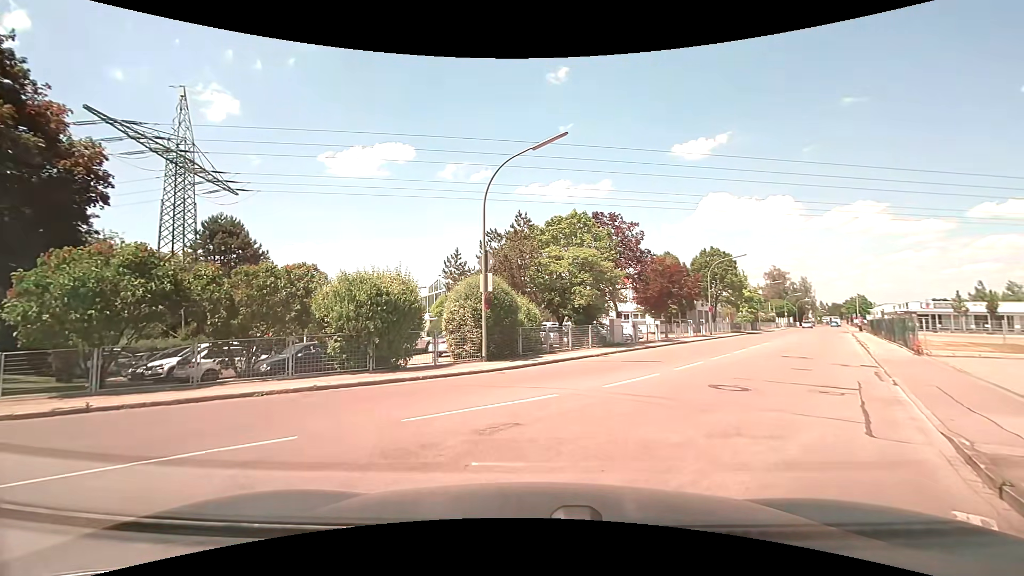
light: Day
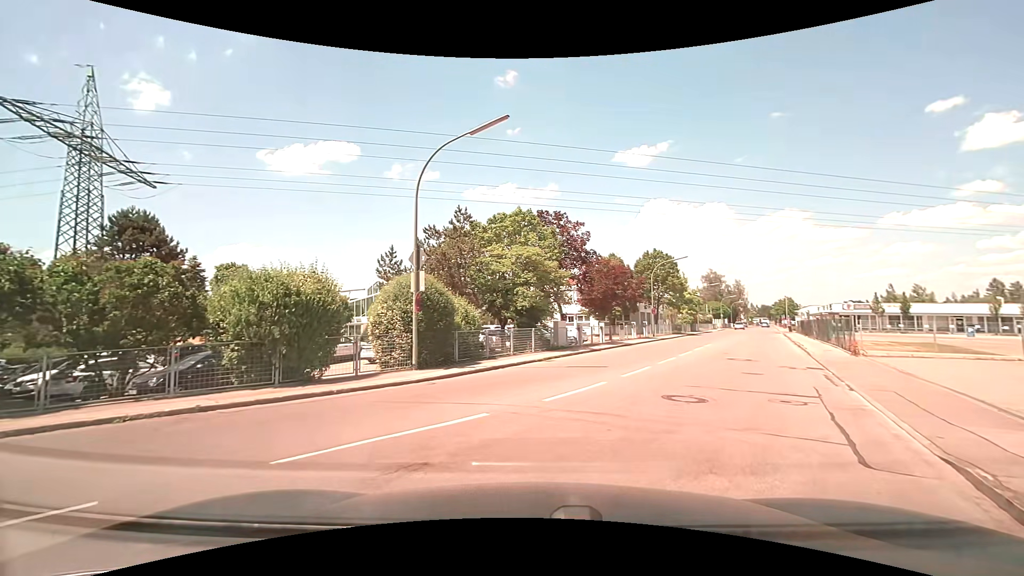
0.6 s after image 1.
(+0.1, +1.6) m; +5°
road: unclassified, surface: asphalt
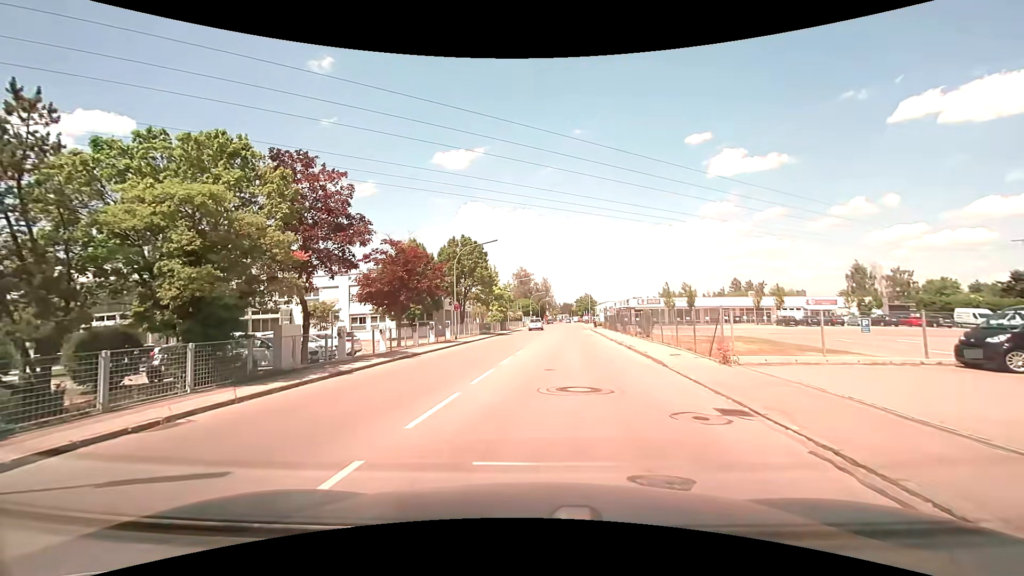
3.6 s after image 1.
(+2.8, +10.3) m; +20°
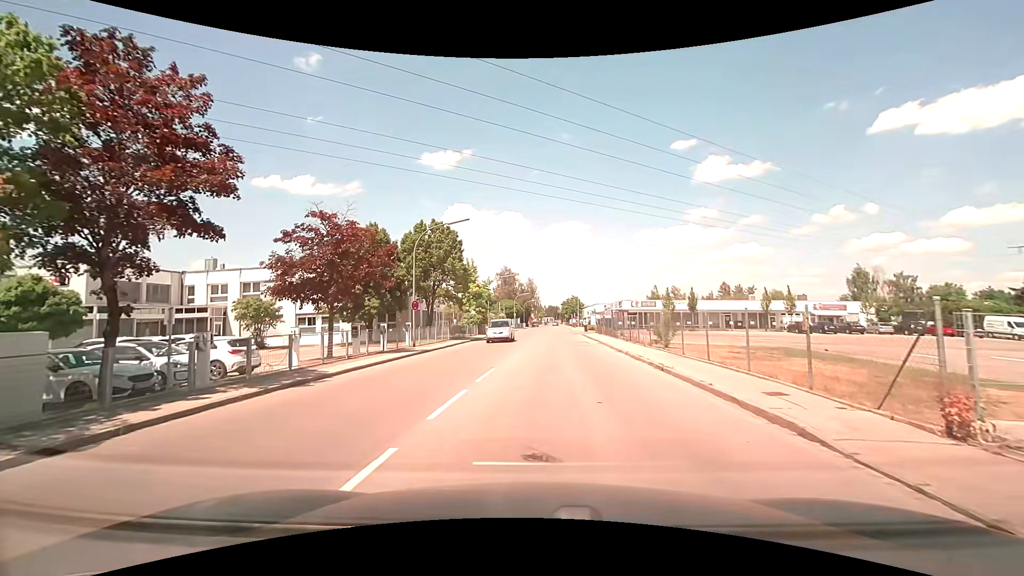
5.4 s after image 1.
(+0.4, +8.4) m; +3°
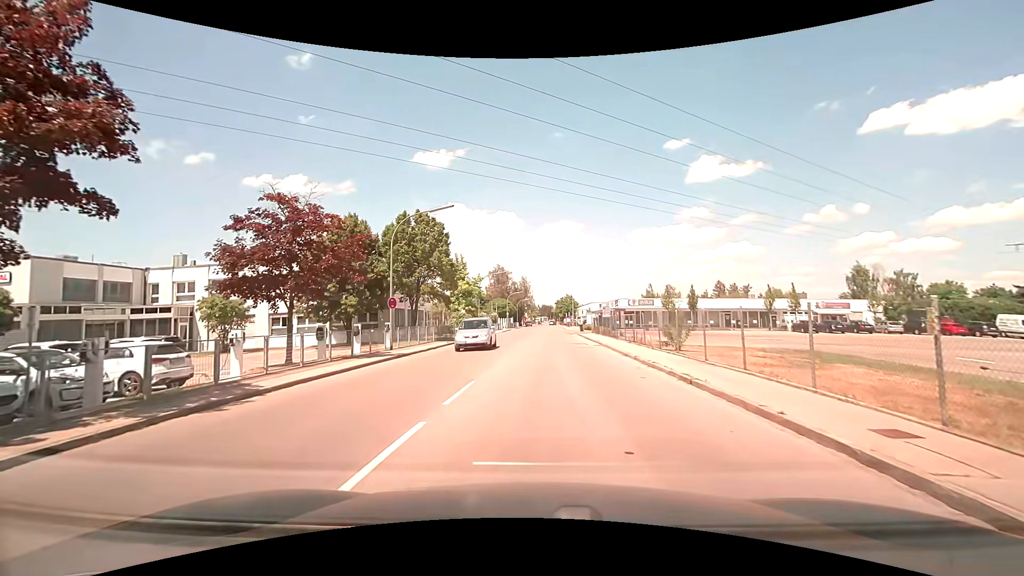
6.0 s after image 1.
(0.0, +3.2) m; +1°
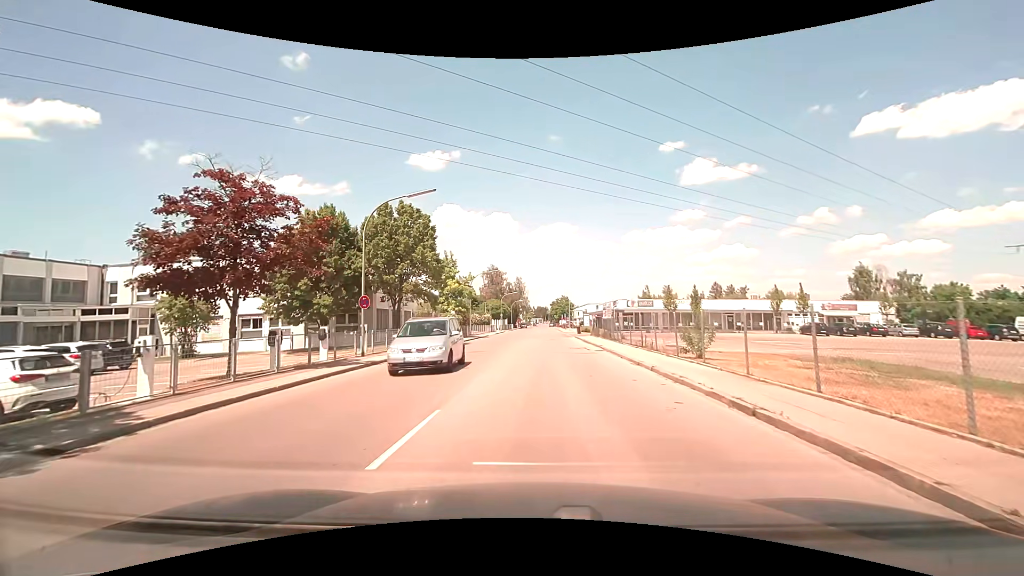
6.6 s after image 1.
(0.0, +3.4) m; +1°
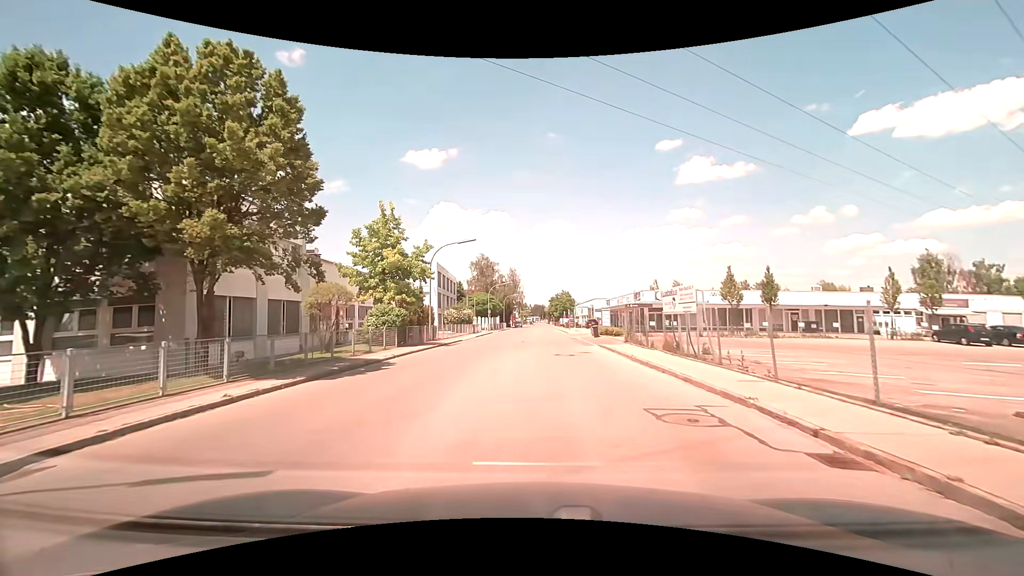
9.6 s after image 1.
(-0.1, +19.8) m; 0°
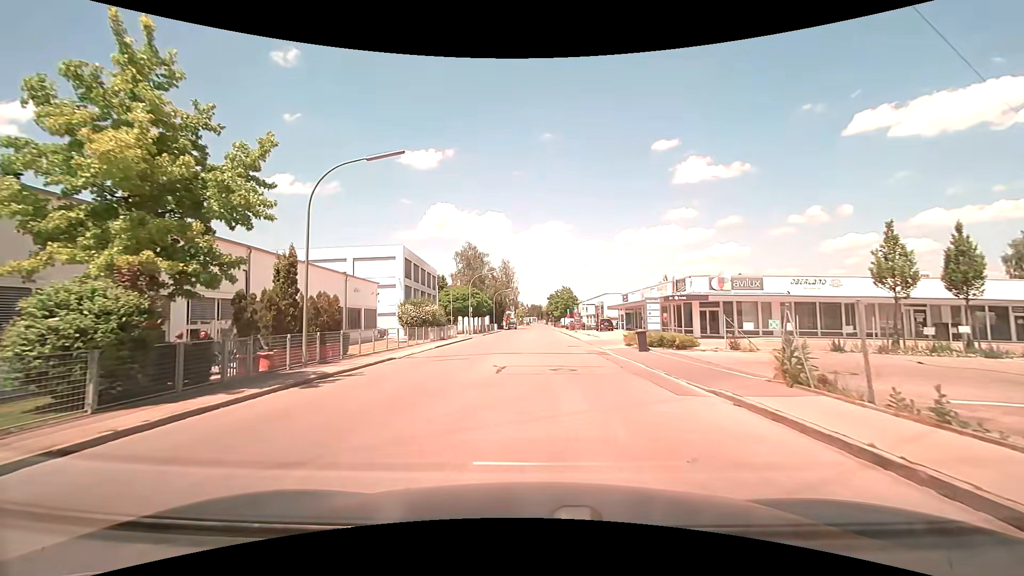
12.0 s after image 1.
(+0.1, +18.7) m; 0°
(0, +10) (0, +20) (0, +30) (0, +40) (0, +50) (0, +60) (0, +70) (0, +80) (0, +90) (0, +100) m
